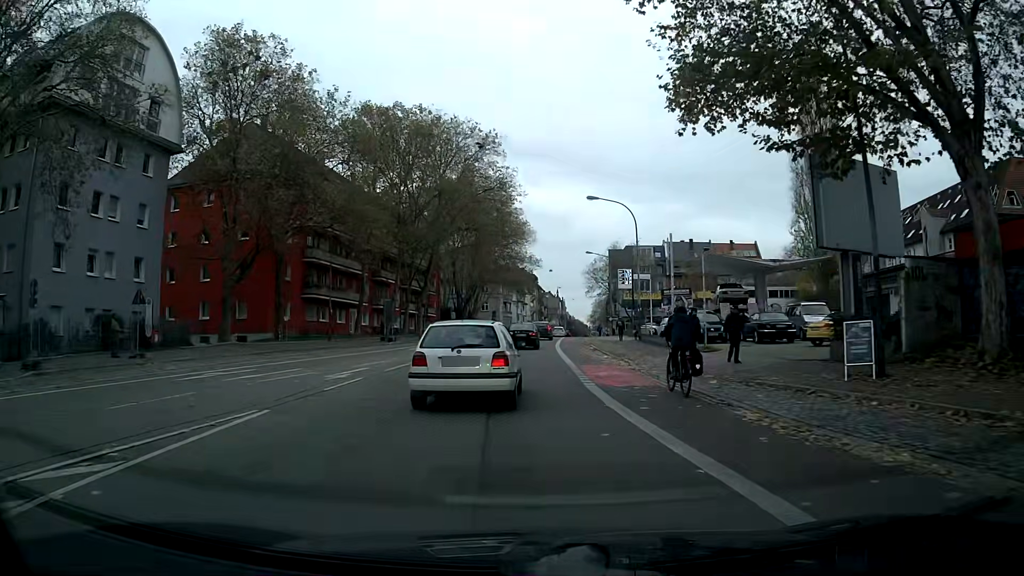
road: secondary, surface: asphalt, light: Day
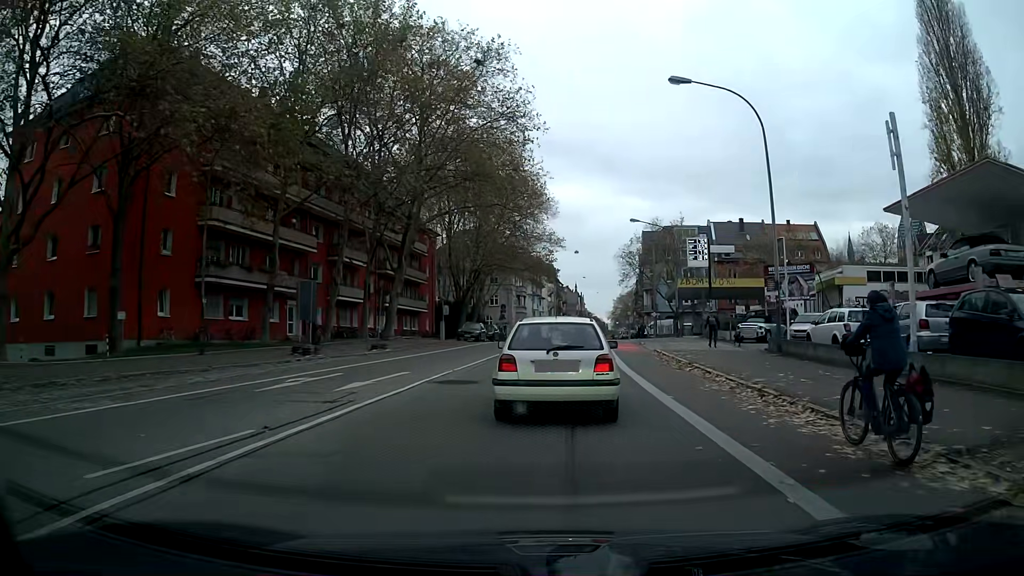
(-0.3, +22.6) m; 0°
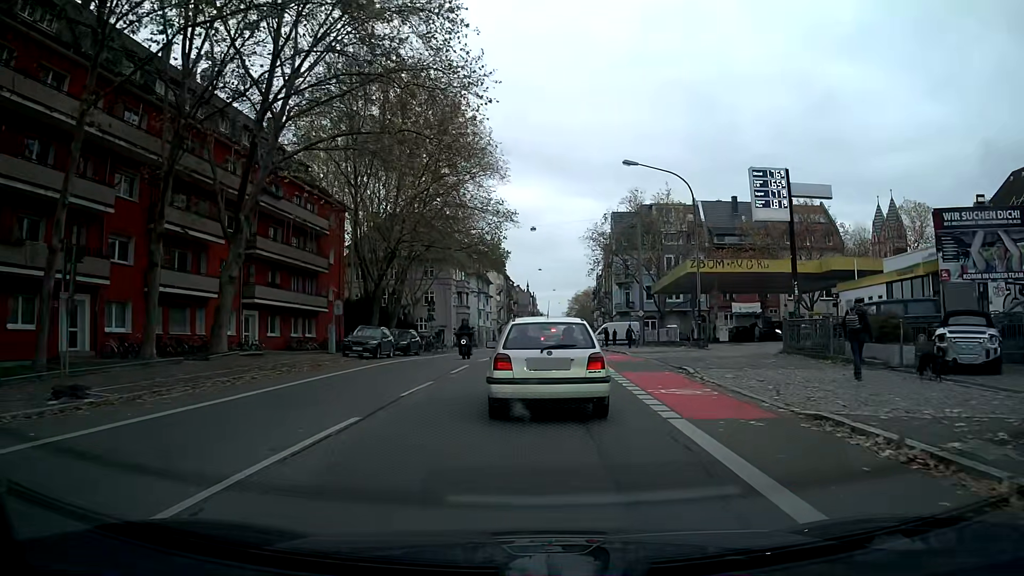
(+0.6, +20.8) m; +4°
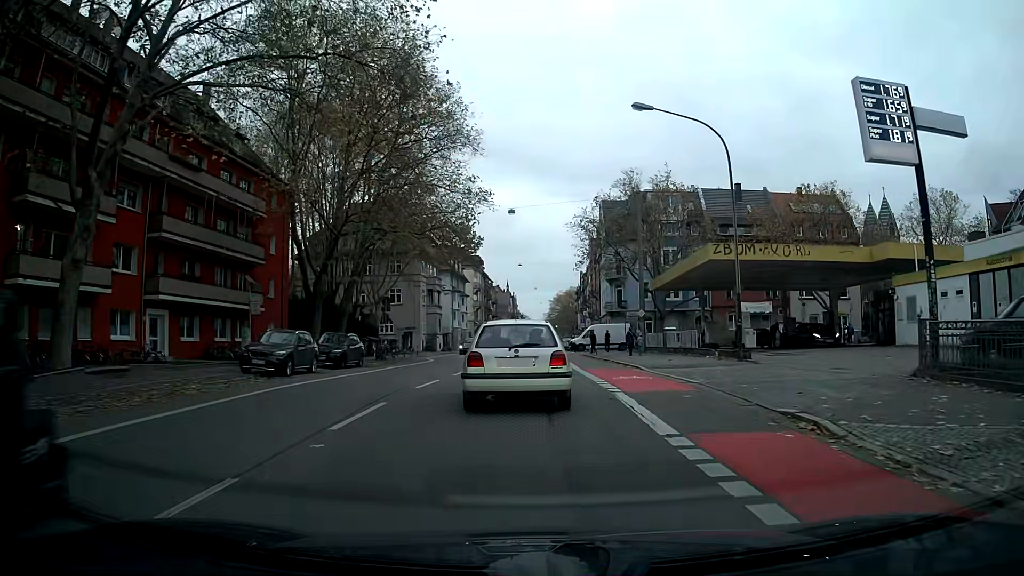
(+0.2, +9.7) m; +1°
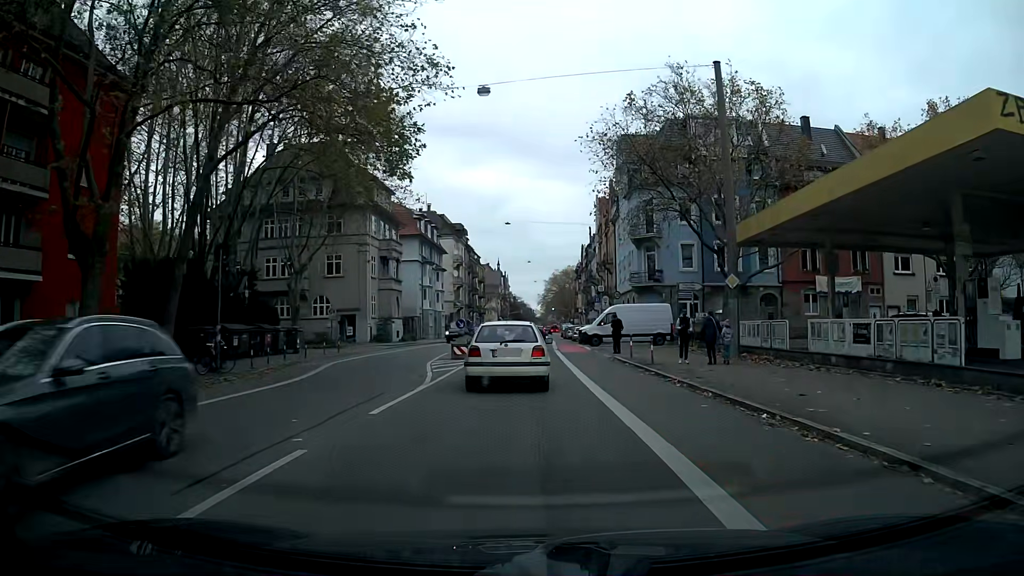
(+0.1, +22.5) m; 0°
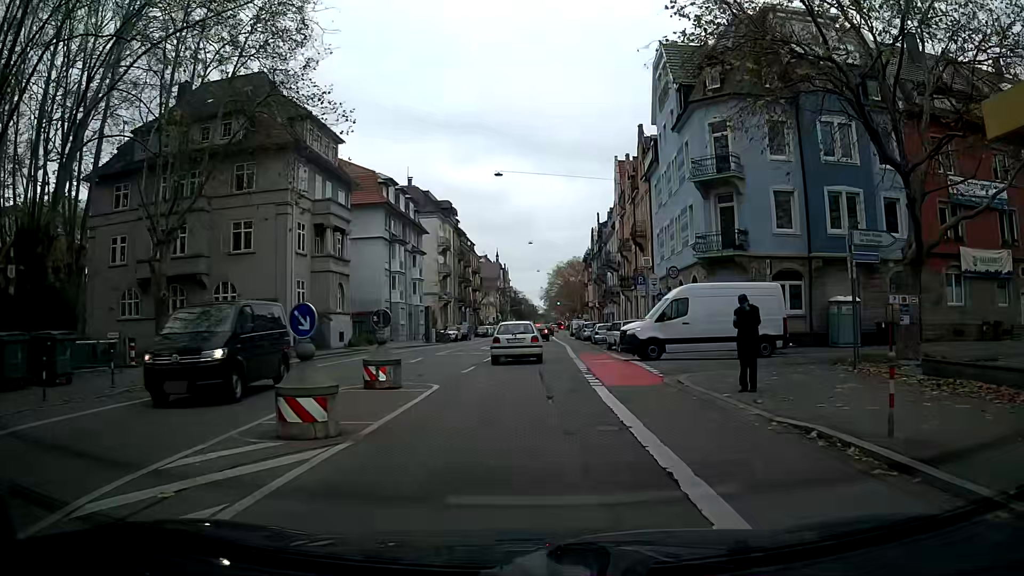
(-0.1, +18.9) m; 0°
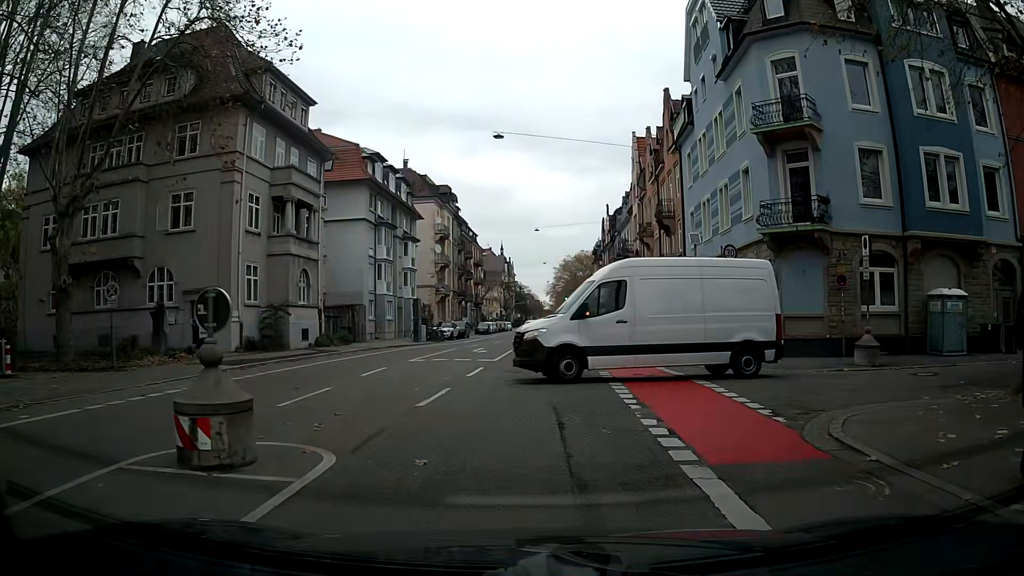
(-0.1, +7.8) m; 0°
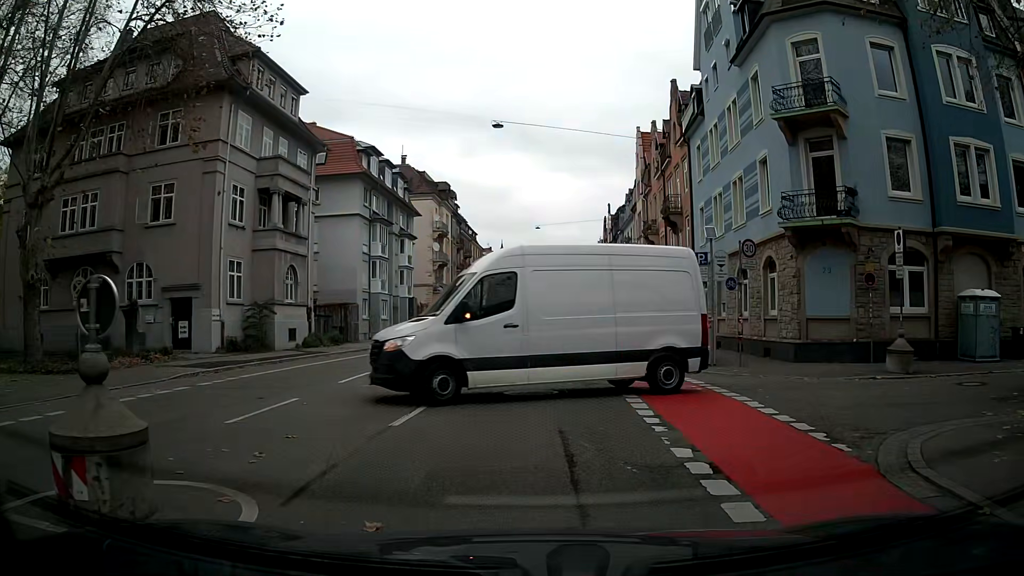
(0.0, +1.9) m; +1°
